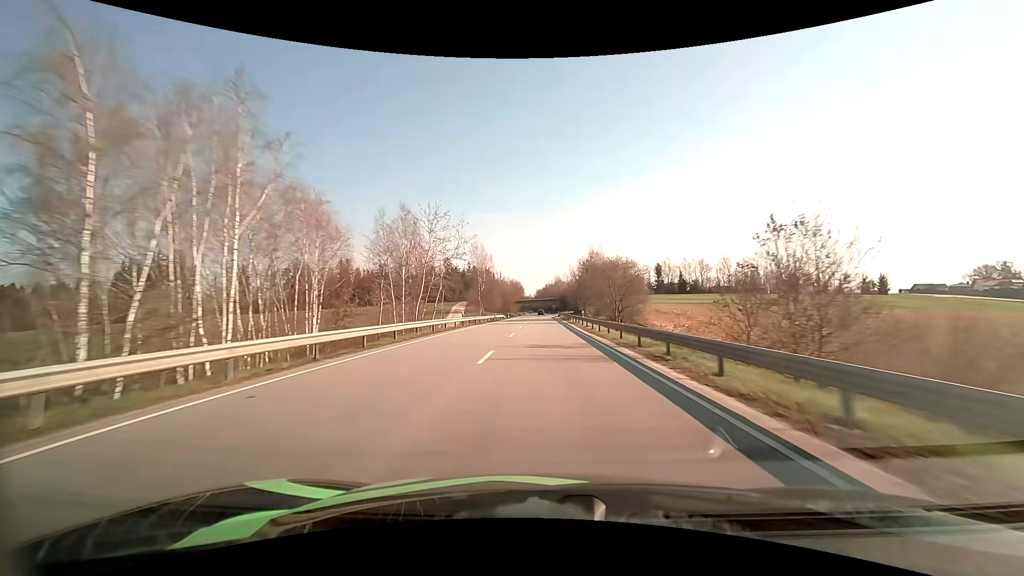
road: primary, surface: asphalt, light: Day
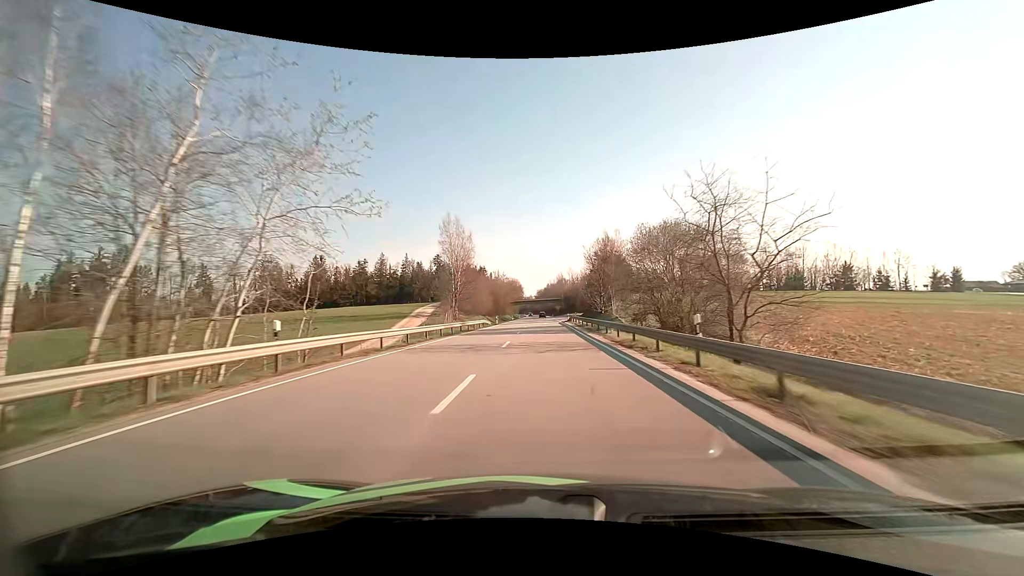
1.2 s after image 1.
(-0.1, +30.4) m; 0°
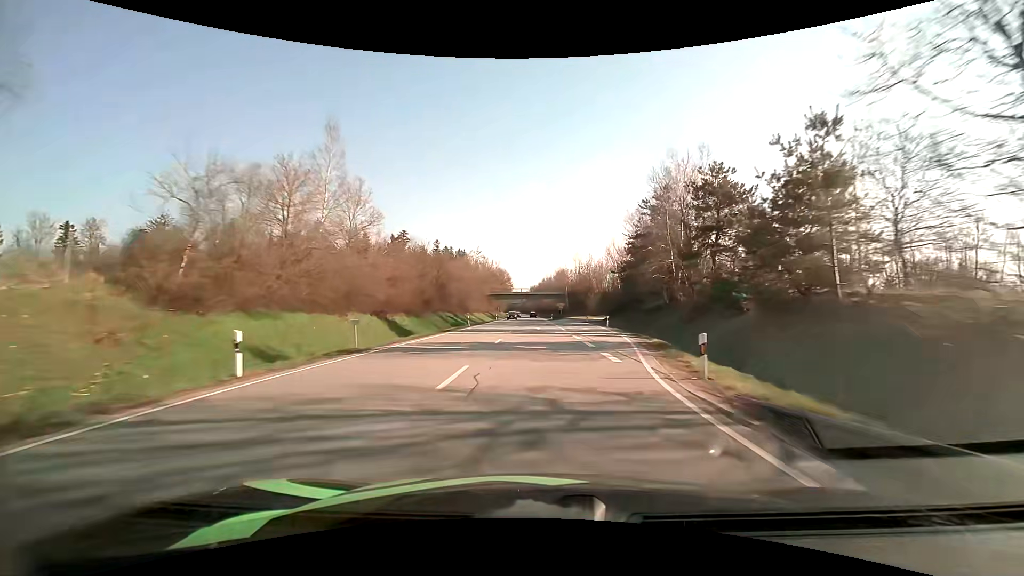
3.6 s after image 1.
(+0.3, +59.7) m; +1°
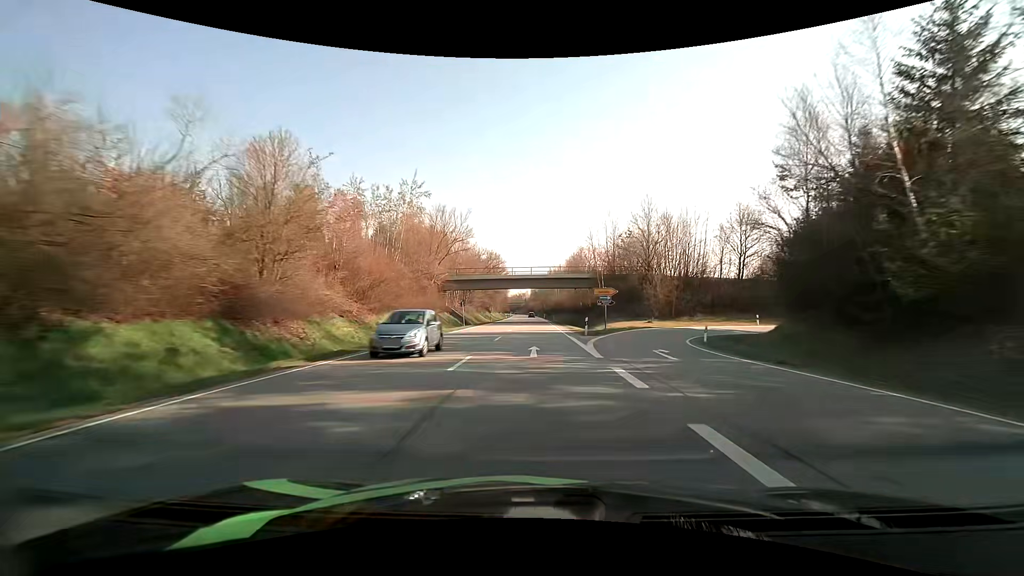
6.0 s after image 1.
(-0.3, +58.8) m; -1°
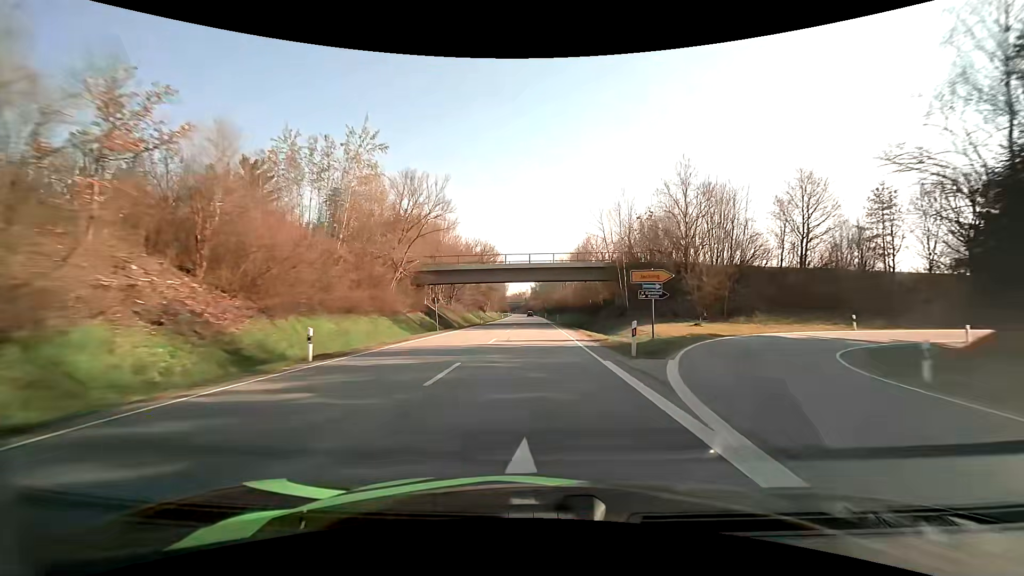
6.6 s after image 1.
(0.0, +14.7) m; 0°
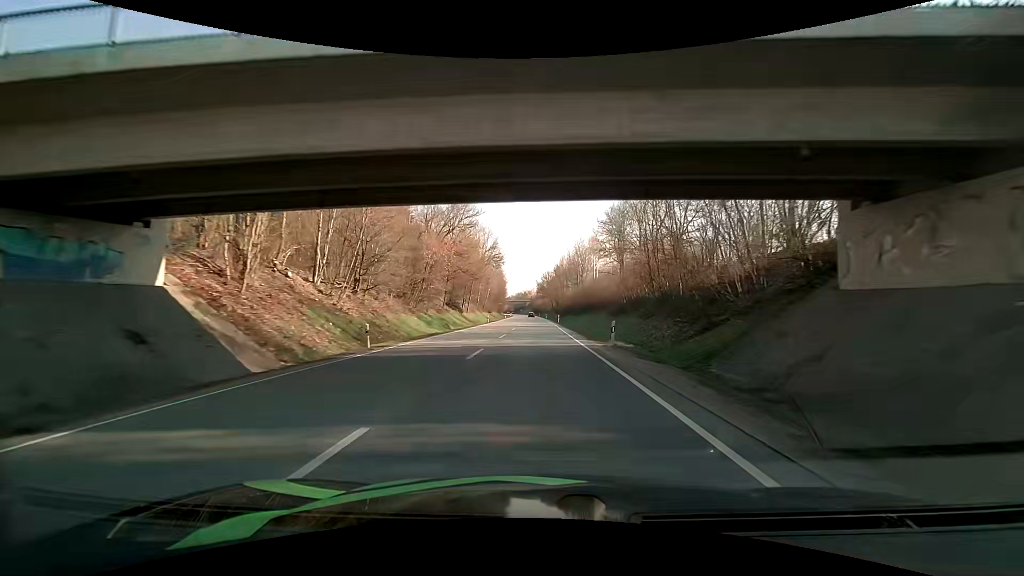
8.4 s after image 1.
(-0.2, +44.3) m; -1°
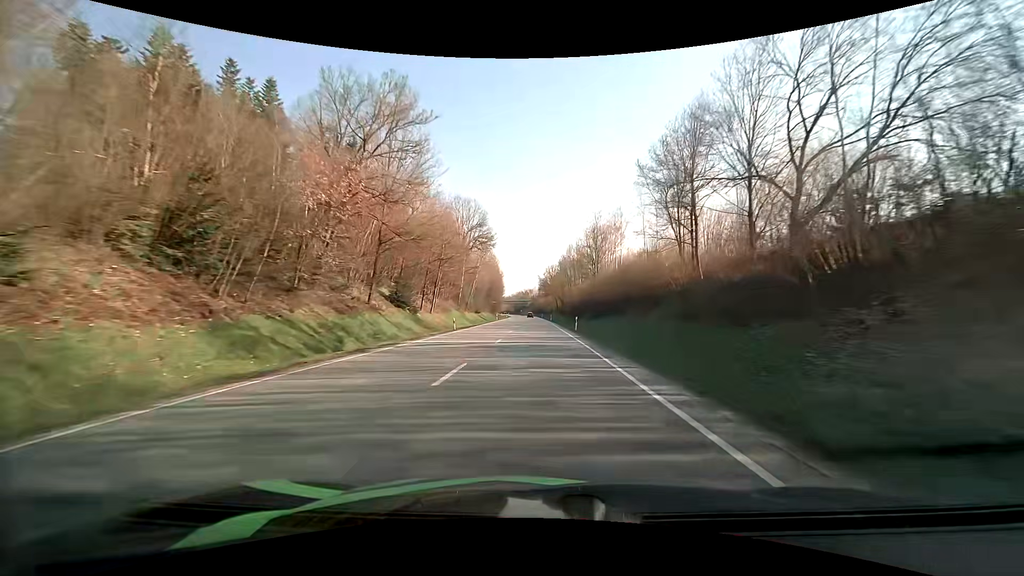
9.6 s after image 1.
(-0.2, +29.8) m; 0°
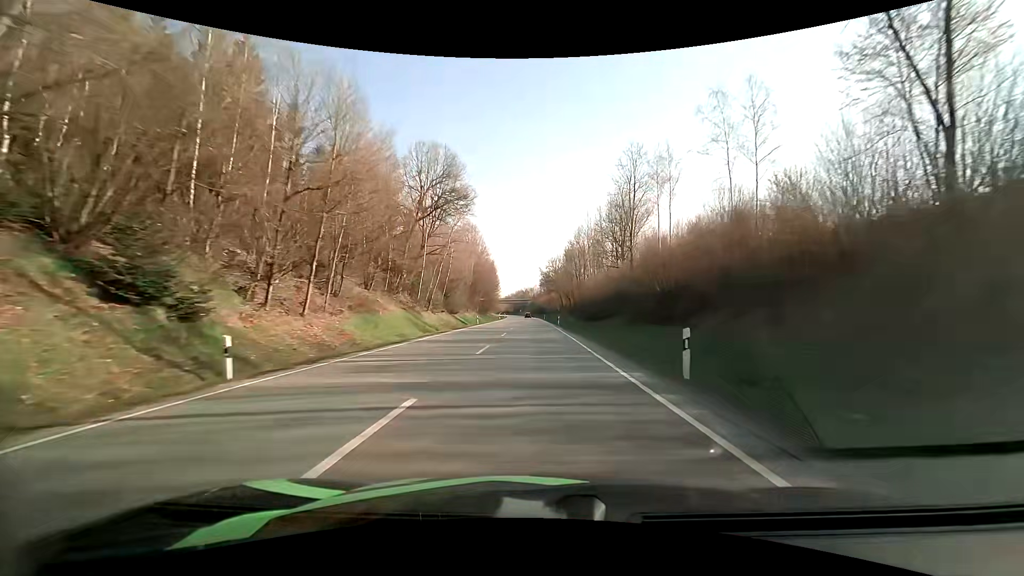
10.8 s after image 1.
(-0.2, +30.0) m; -1°
(0, +10) (0, +20) (0, +30) (0, +40) (0, +50) (0, +60) (-1, +70) (-1, +80) (-1, +90) (-1, +100) m
